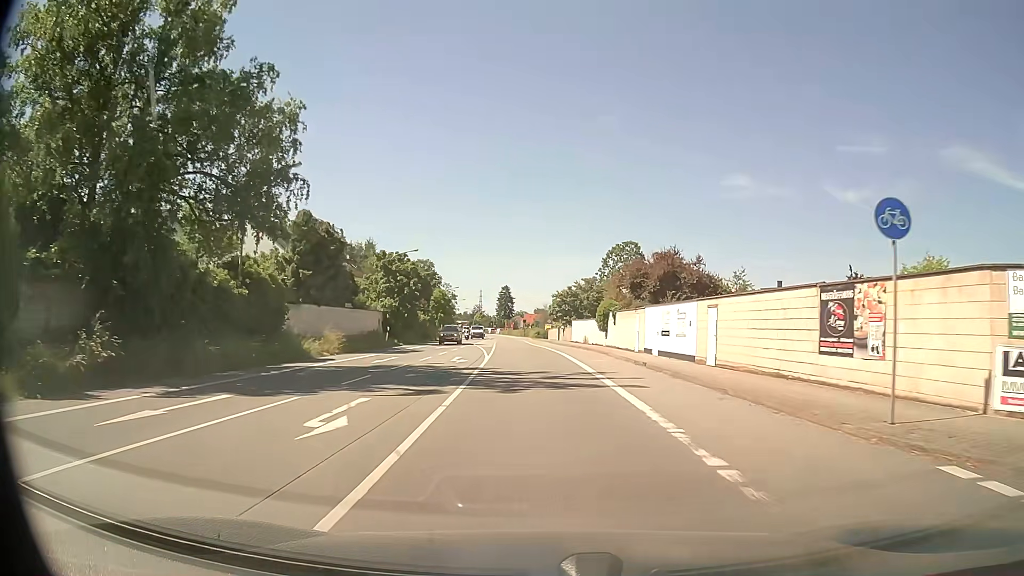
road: primary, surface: asphalt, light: Day
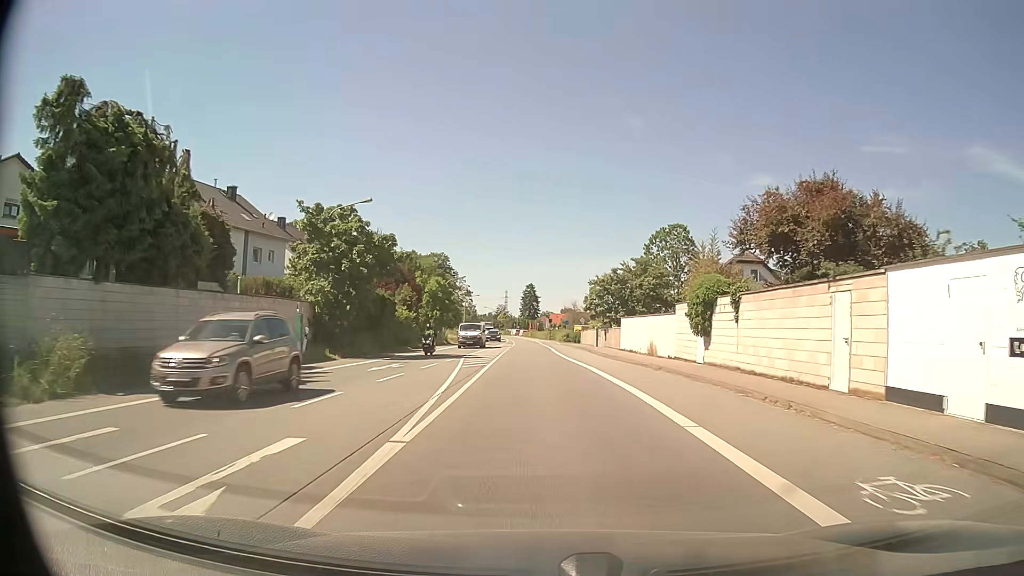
(-0.4, +23.0) m; -2°
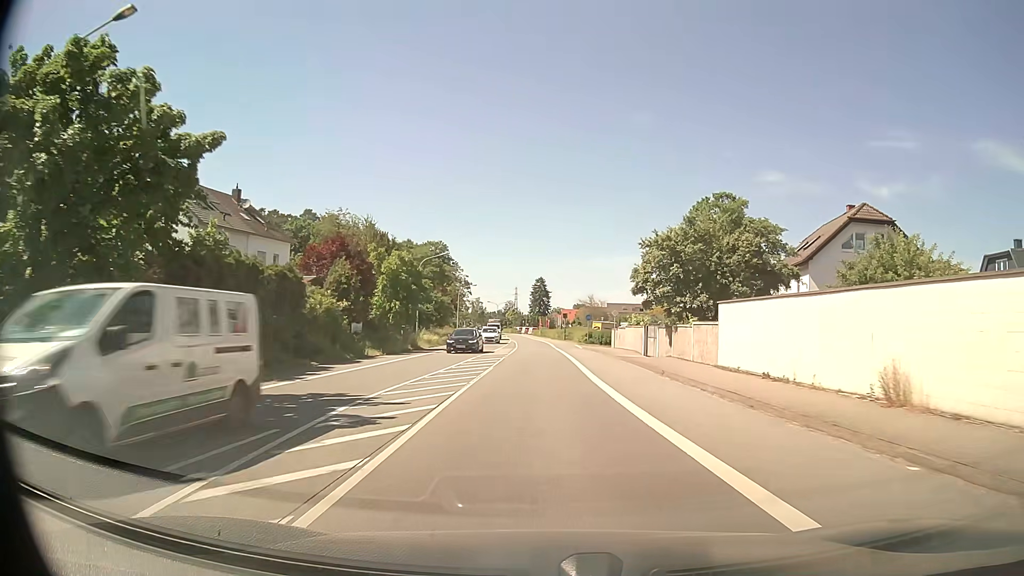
(-0.3, +23.0) m; -1°
(0, +10) (0, +20) (0, +30) (0, +40) (0, +50) (0, +60) (-1, +70) (-1, +80) (-2, +90) (-3, +100) m
